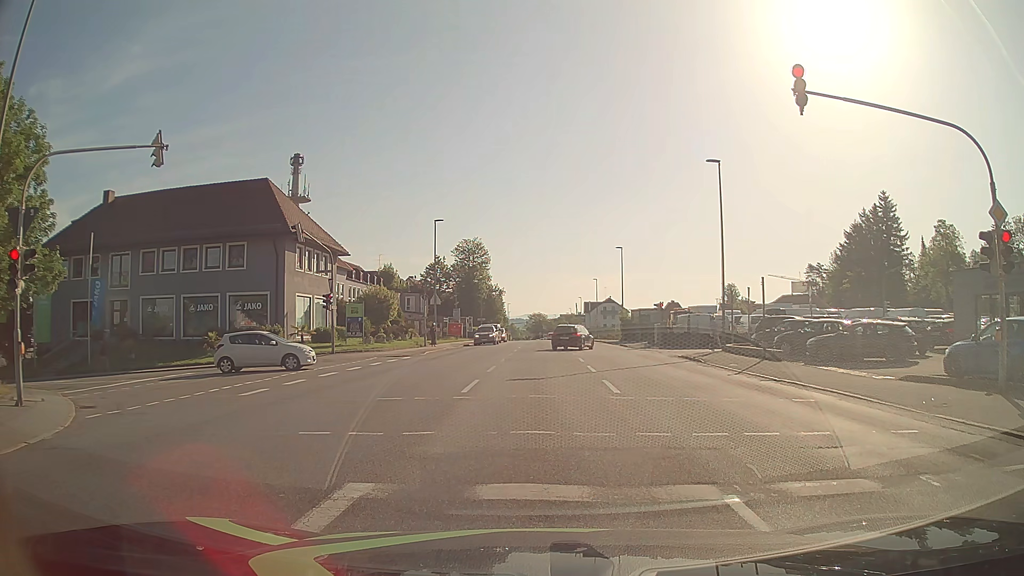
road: tertiary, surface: asphalt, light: Day
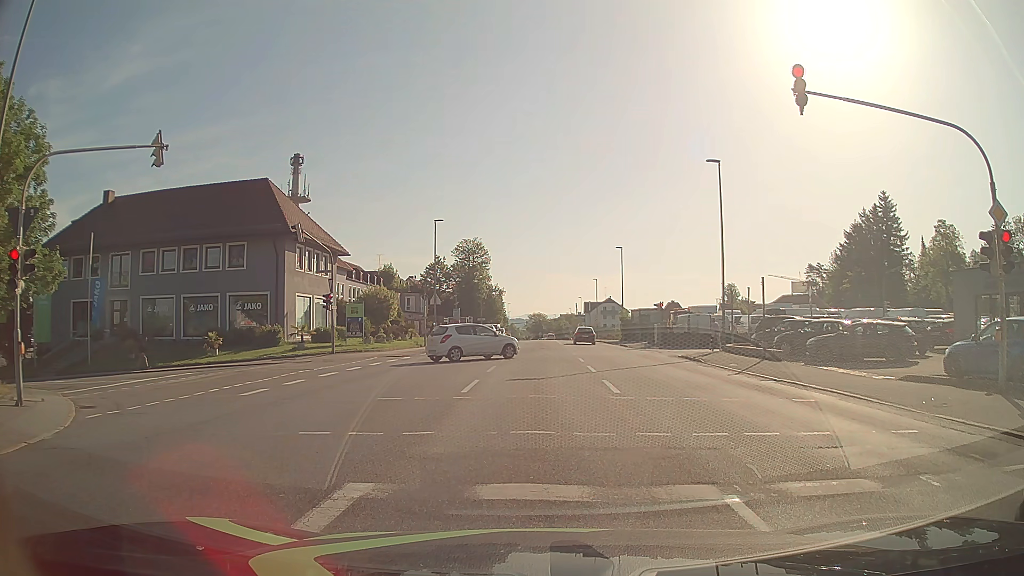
(0.0, 0.0) m; 0°
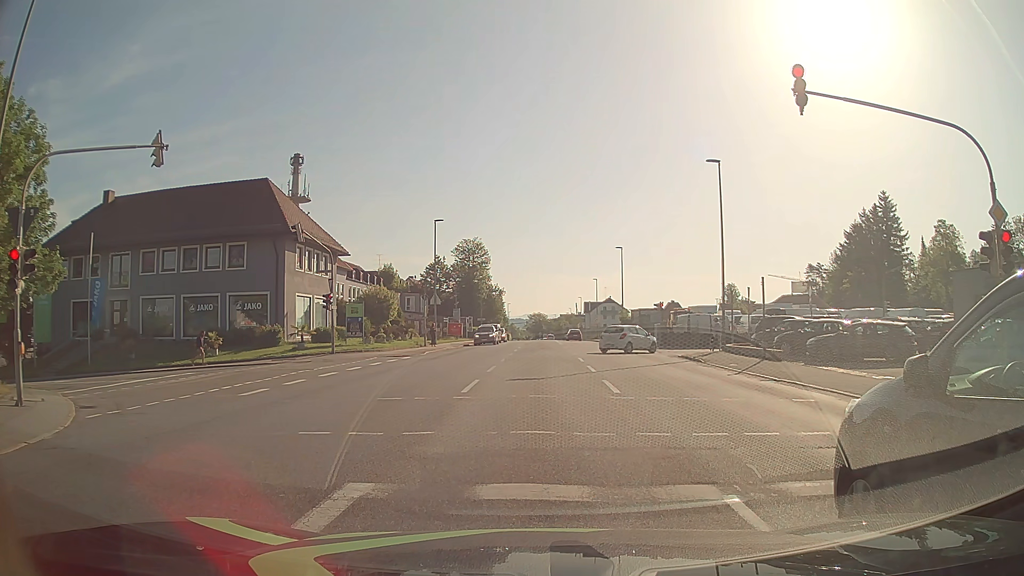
(0.0, 0.0) m; 0°
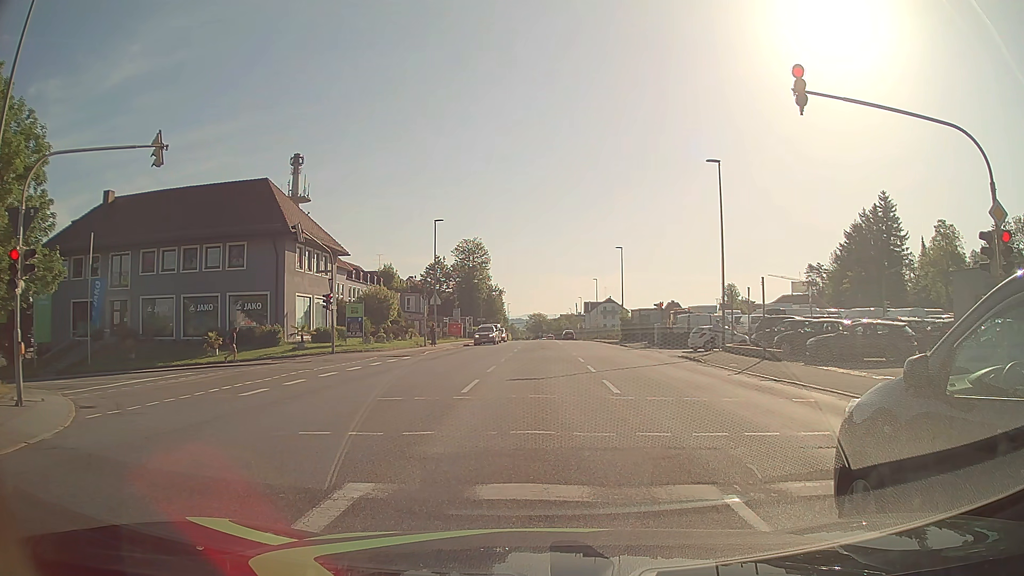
(0.0, 0.0) m; 0°
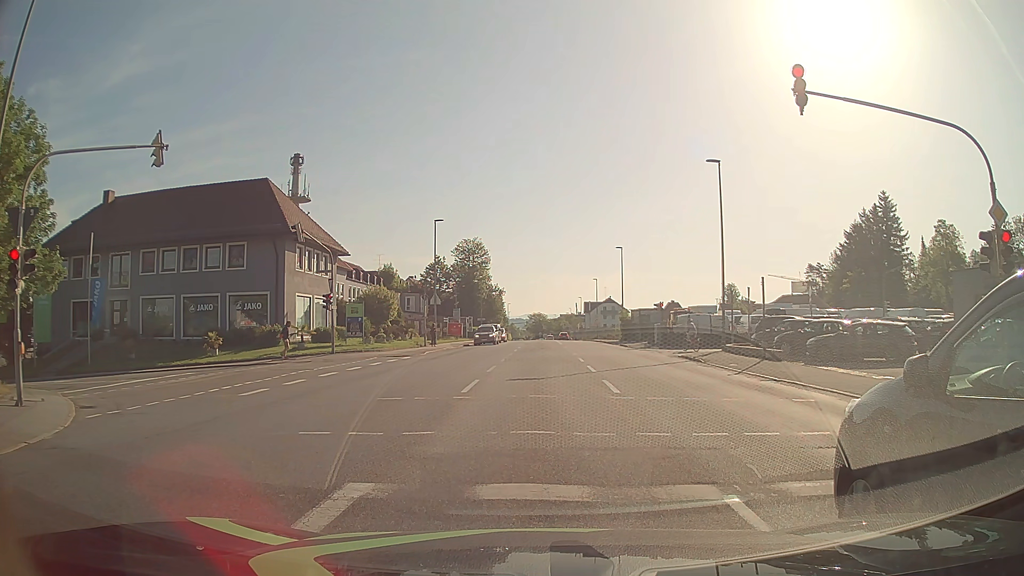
(0.0, 0.0) m; 0°
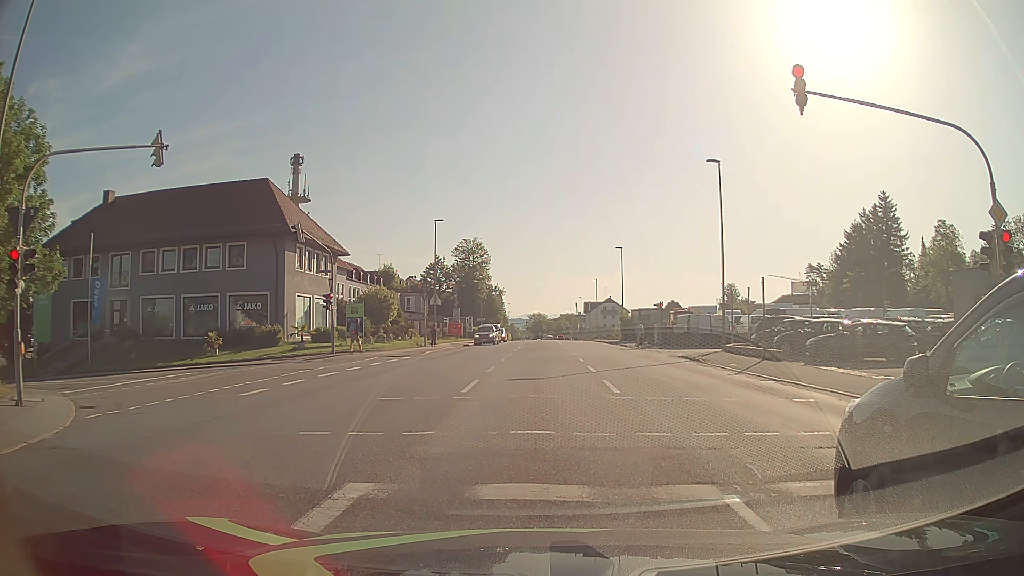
(0.0, 0.0) m; 0°
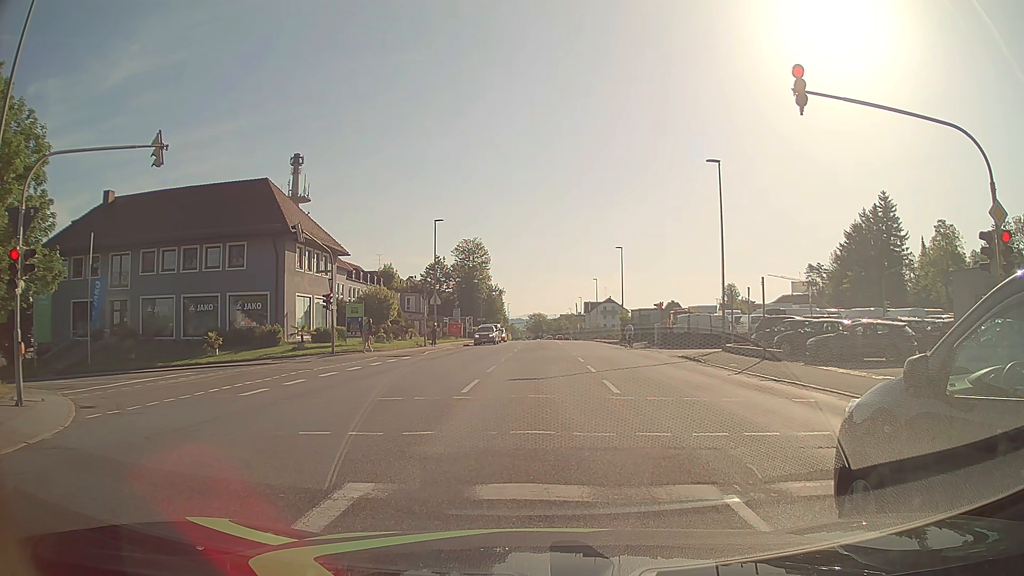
(0.0, 0.0) m; 0°
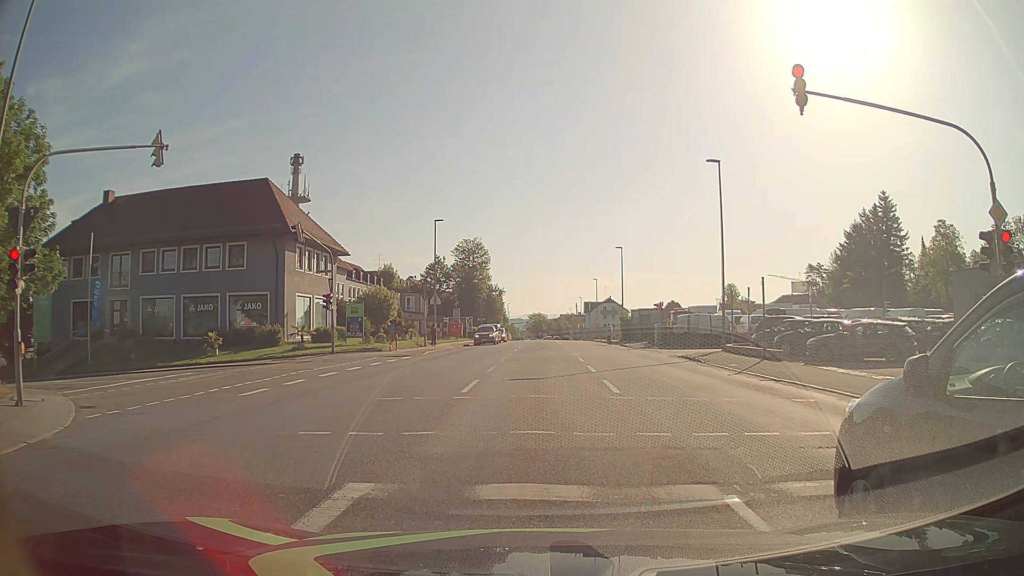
(0.0, 0.0) m; 0°
